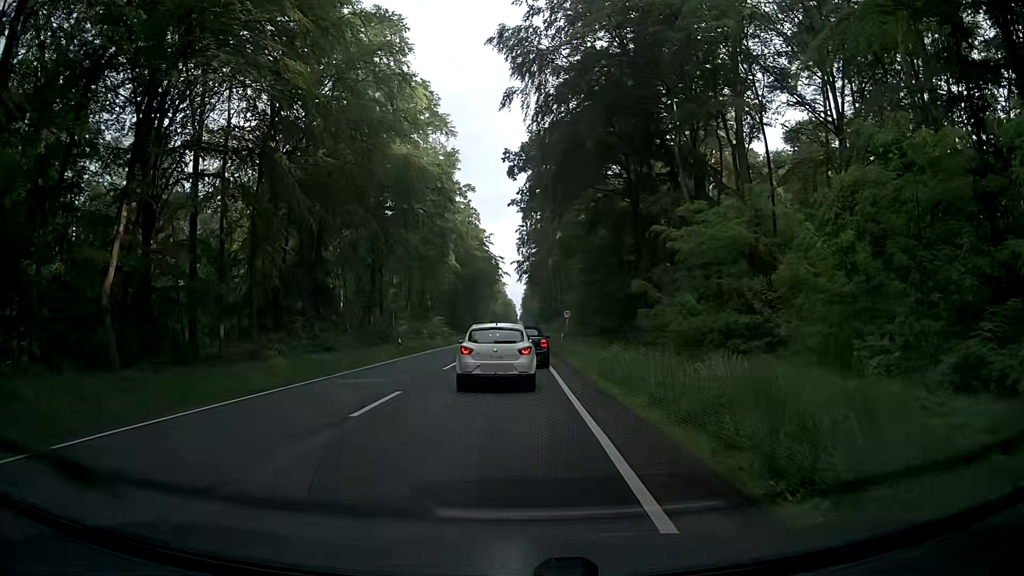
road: primary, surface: asphalt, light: Day
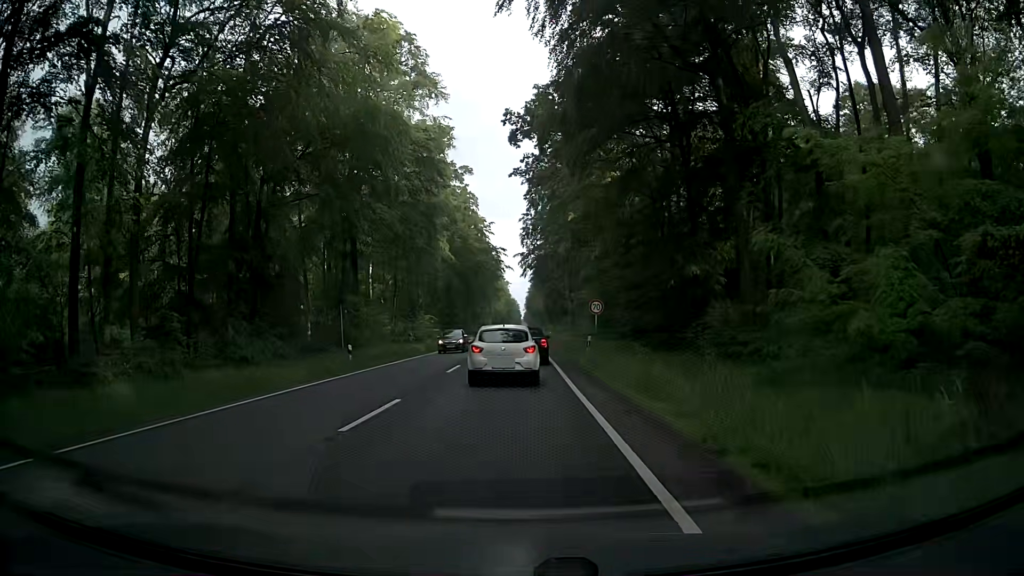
(-0.7, +13.6) m; -3°
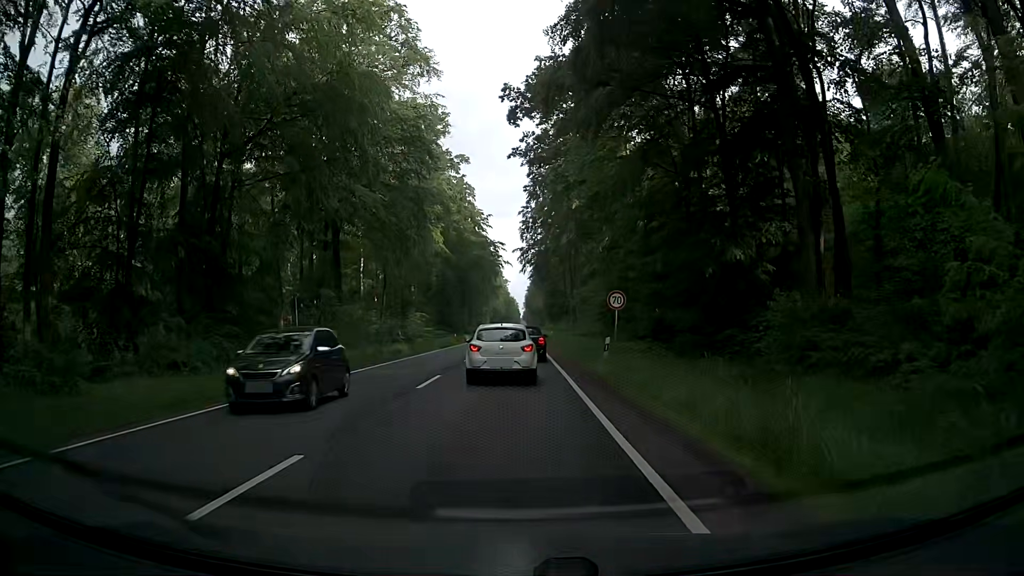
(0.0, +6.0) m; 0°
(0, +10) (0, +20) (0, +30) (0, +40) (0, +50) (0, +60) (0, +70) (0, +80) (+1, +90) (+1, +100) m
